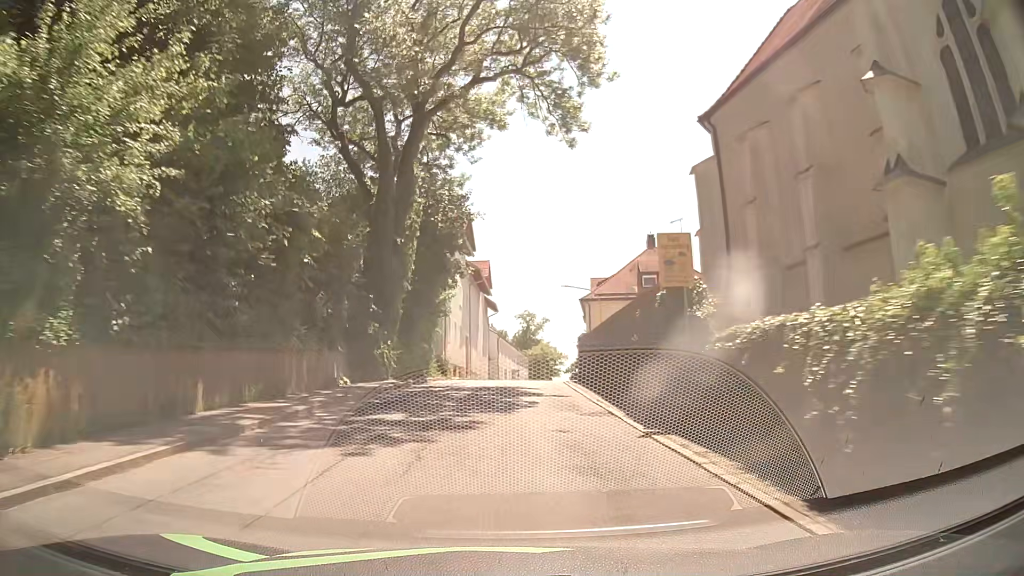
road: secondary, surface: asphalt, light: Day
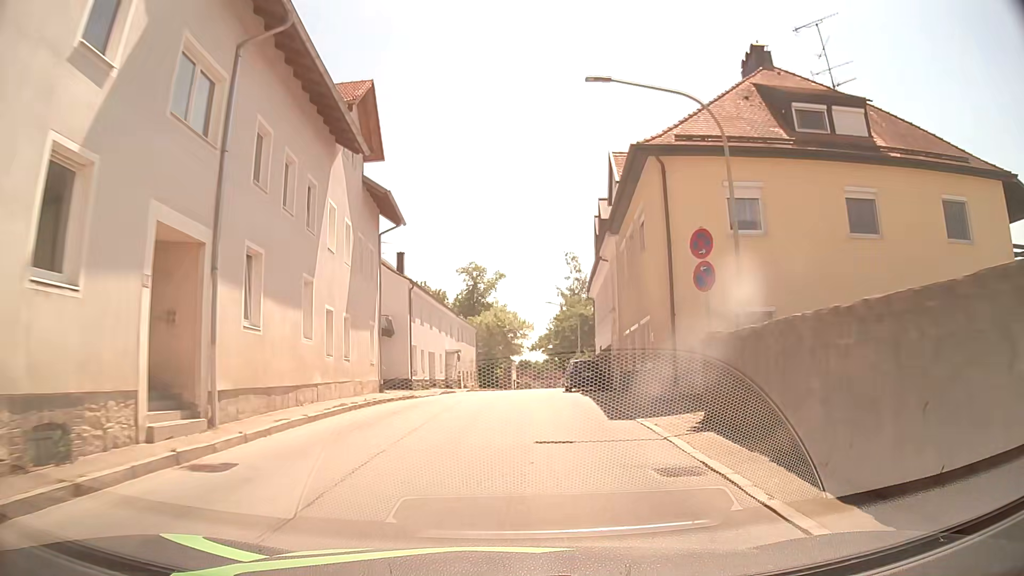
(+1.3, +38.1) m; +4°
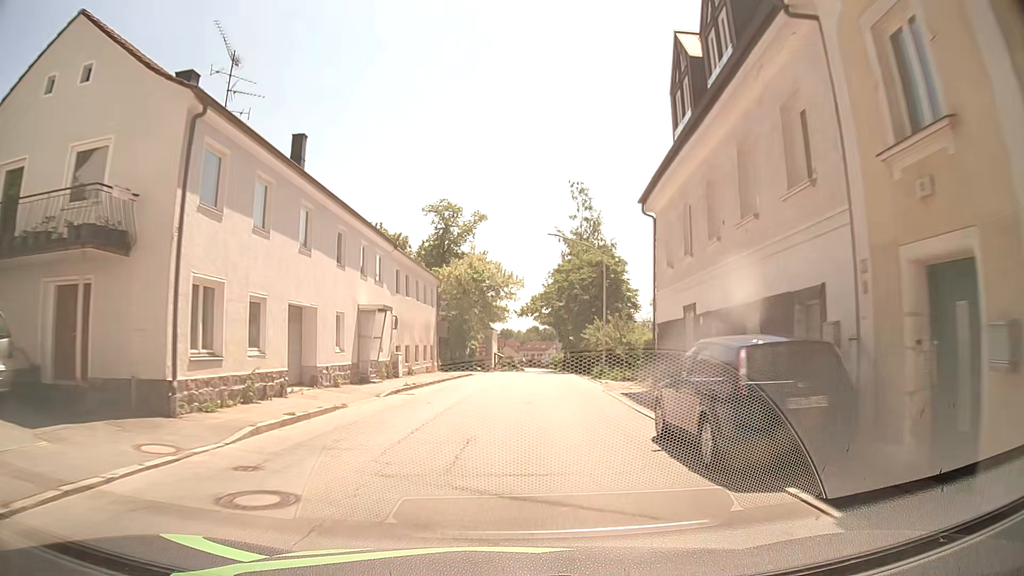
(+0.6, +23.7) m; +2°
(0, +10) (0, +20) (+1, +30) (+1, +40) (+2, +50) (+2, +60) (+3, +70) (+3, +80) (+3, +90) (+4, +100) m
